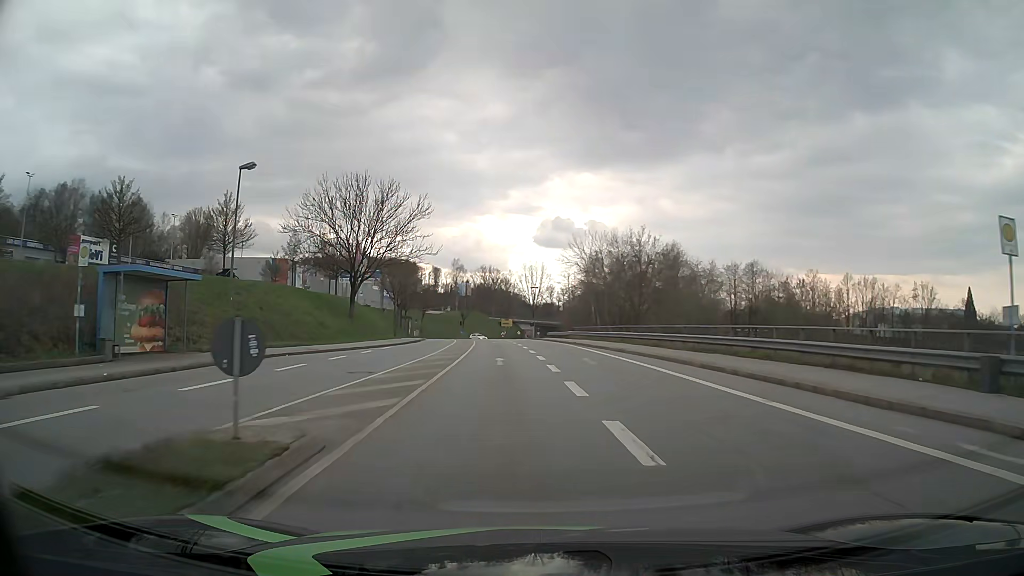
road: tertiary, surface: asphalt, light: Day
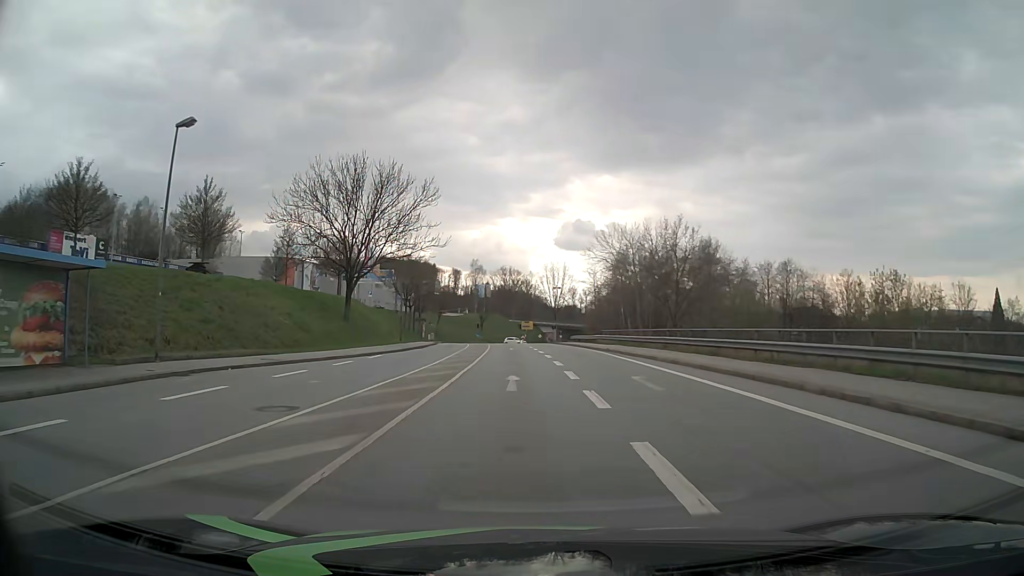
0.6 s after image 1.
(-0.1, +7.5) m; -2°
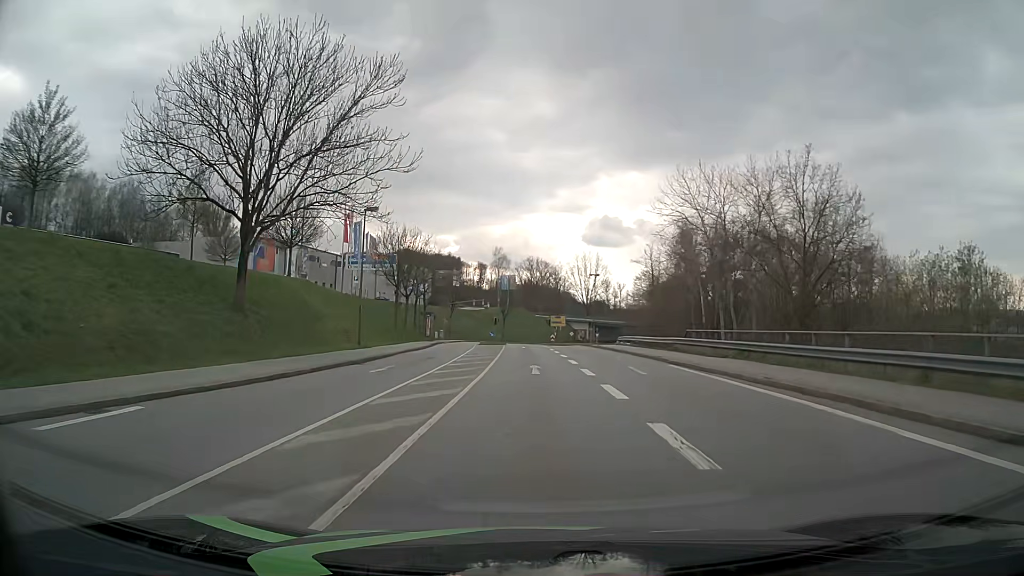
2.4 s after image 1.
(-0.5, +22.7) m; -2°
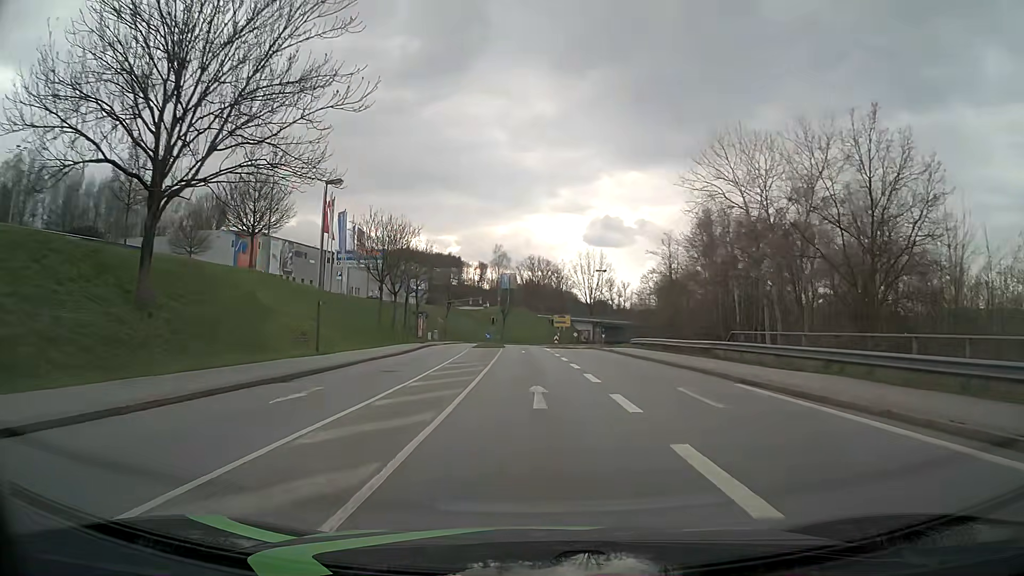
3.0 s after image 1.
(0.0, +7.6) m; 0°
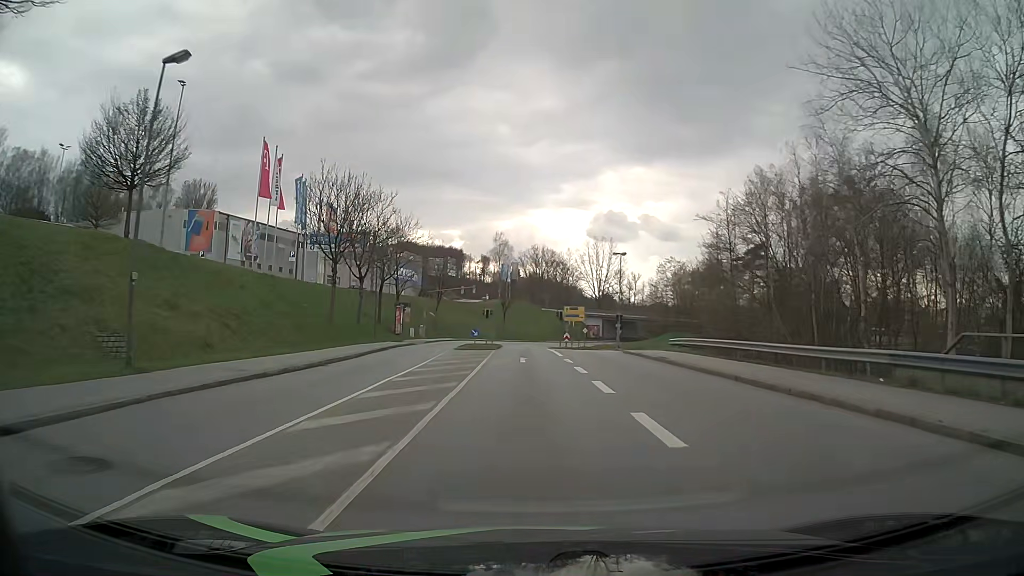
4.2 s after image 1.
(0.0, +15.3) m; 0°
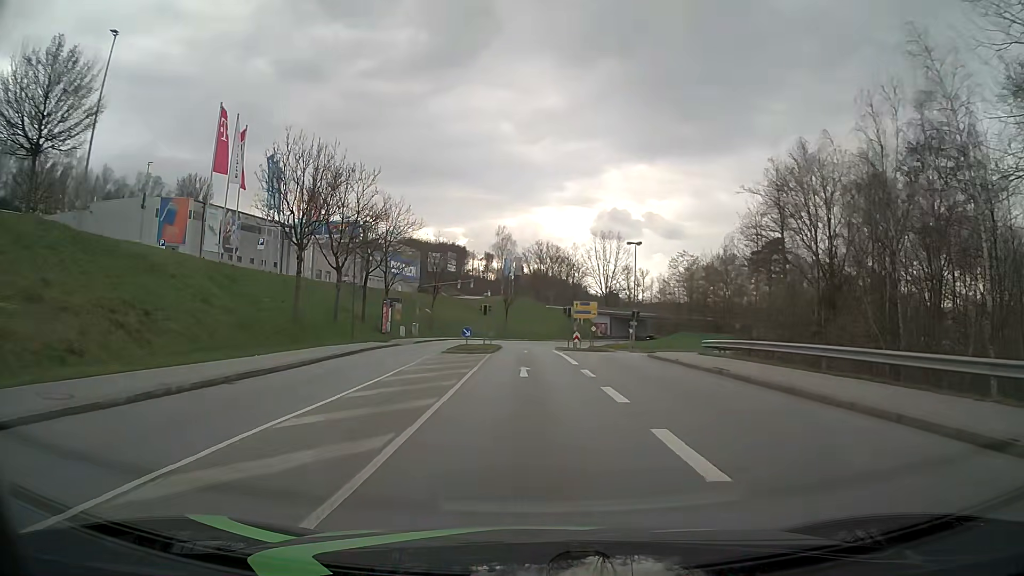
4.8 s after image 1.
(0.0, +7.7) m; 0°
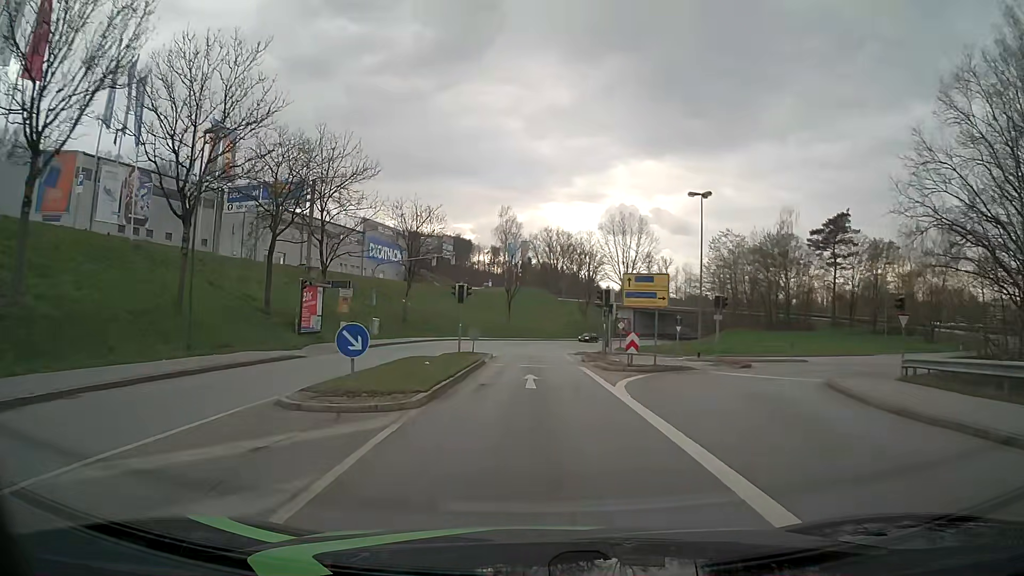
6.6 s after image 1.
(-0.2, +23.2) m; -1°
